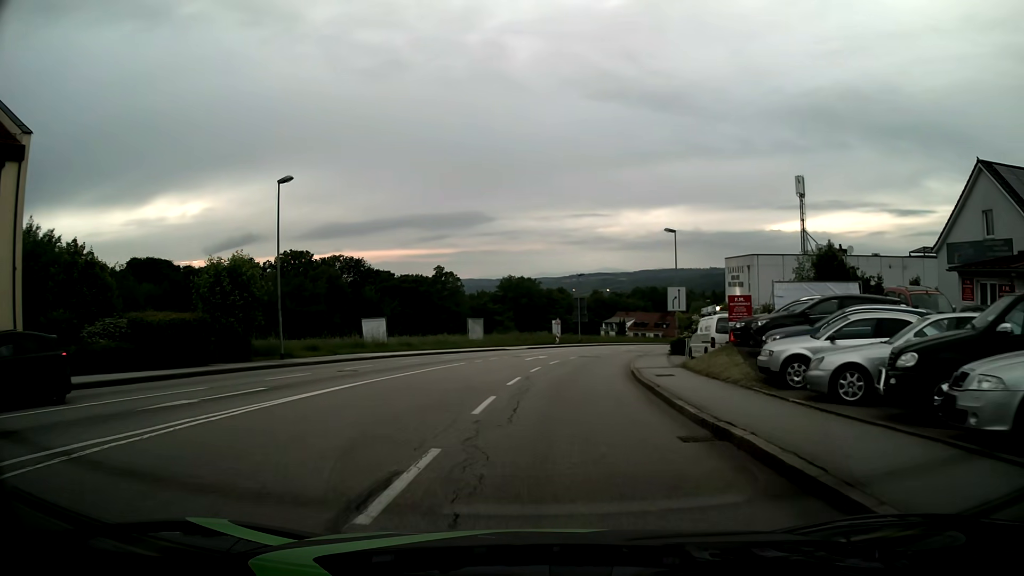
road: tertiary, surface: asphalt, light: Day
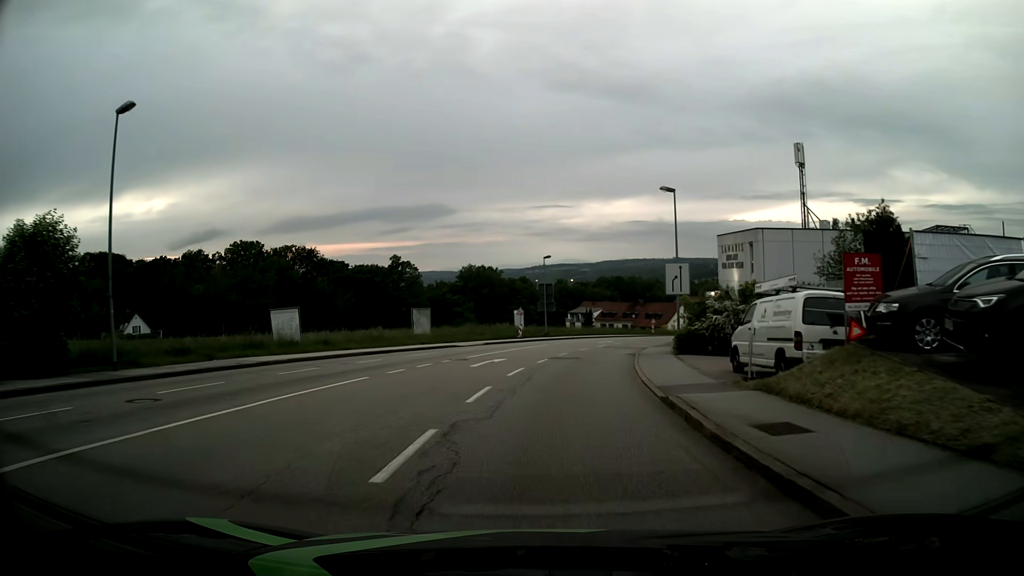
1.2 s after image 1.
(+0.3, +11.1) m; +3°
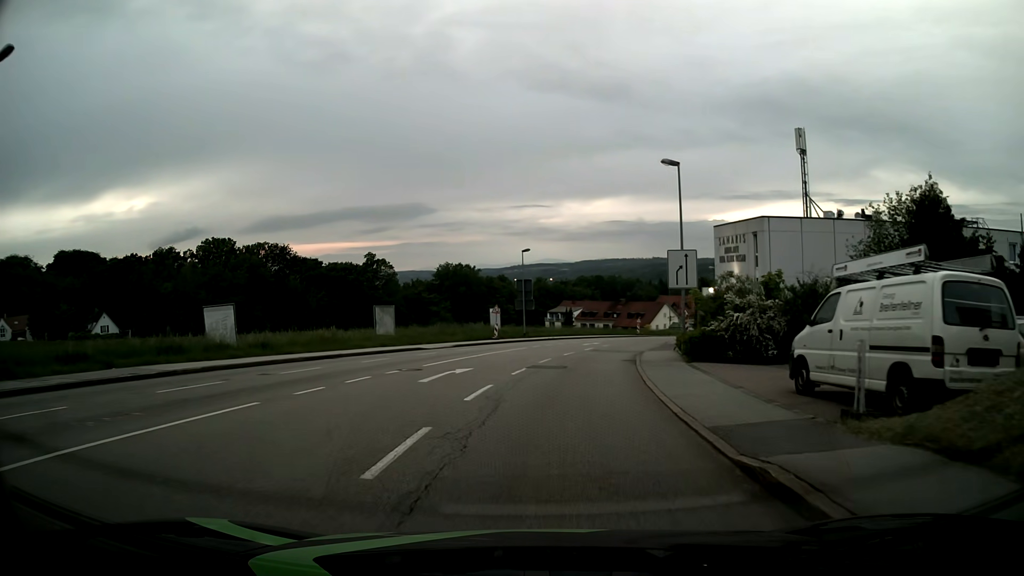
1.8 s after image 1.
(+0.1, +5.9) m; +2°
